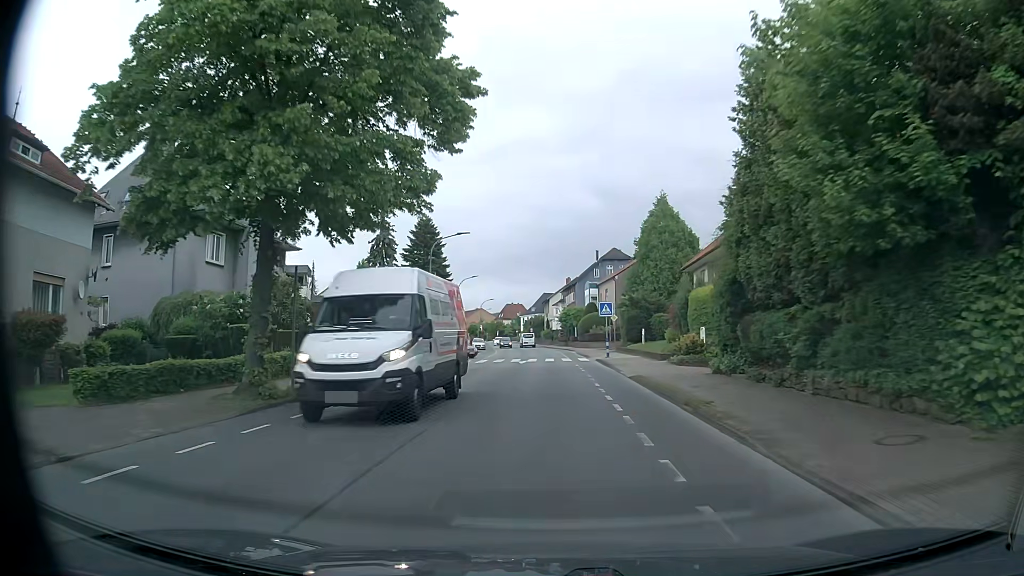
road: tertiary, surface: asphalt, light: Day
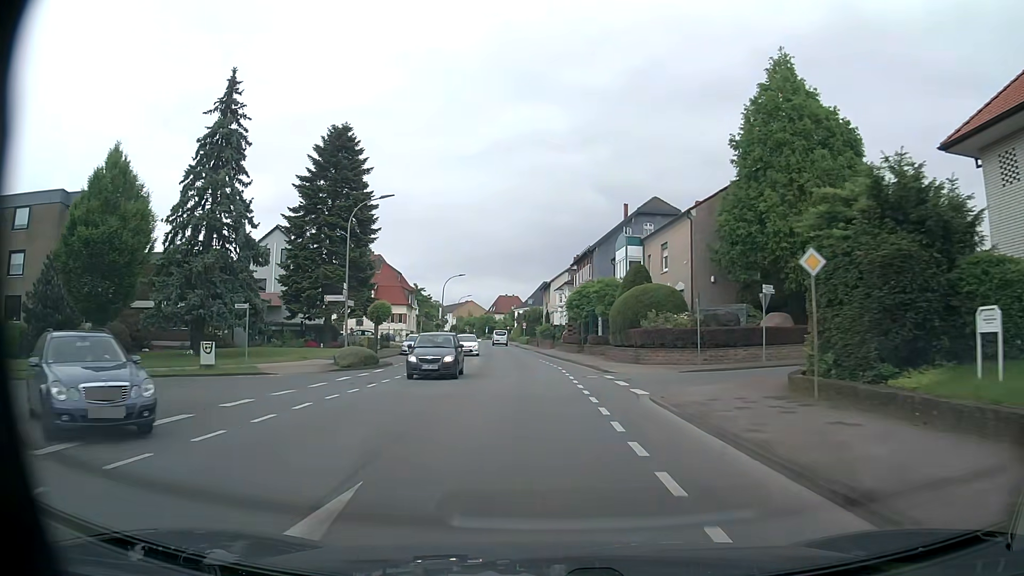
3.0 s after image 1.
(+0.2, +40.2) m; 0°
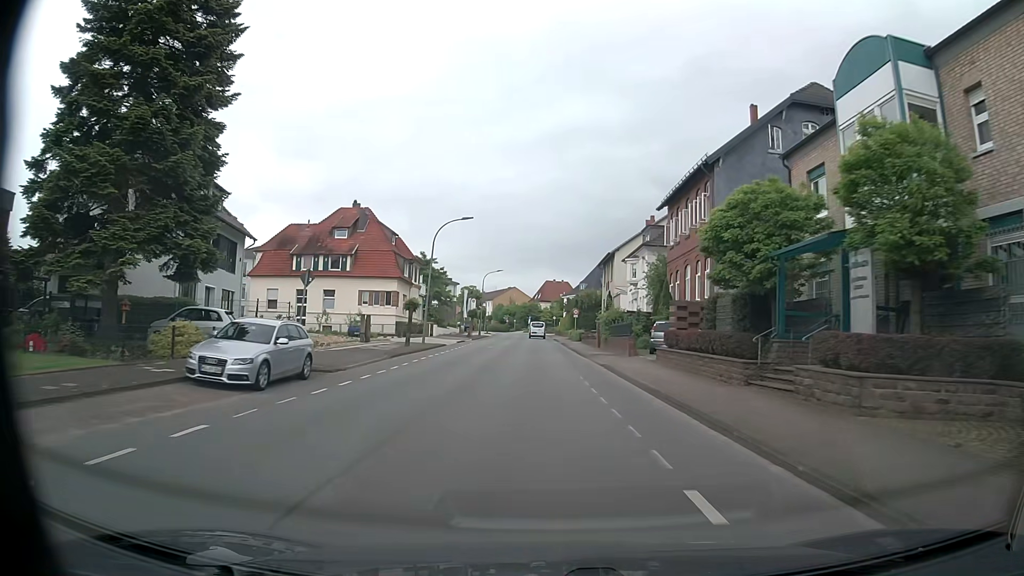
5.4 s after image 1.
(-1.2, +32.1) m; -5°
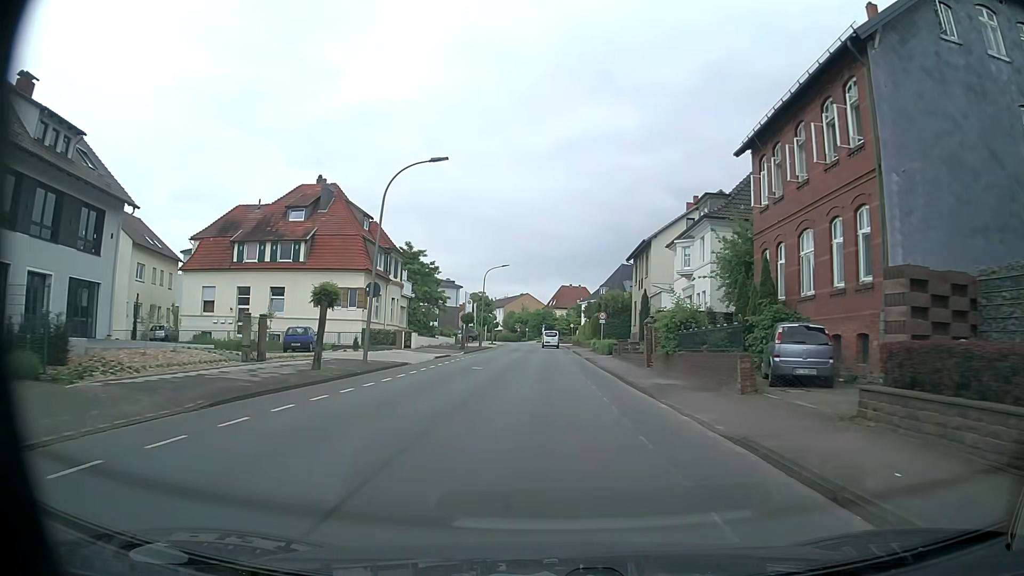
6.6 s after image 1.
(-0.1, +16.1) m; -1°
